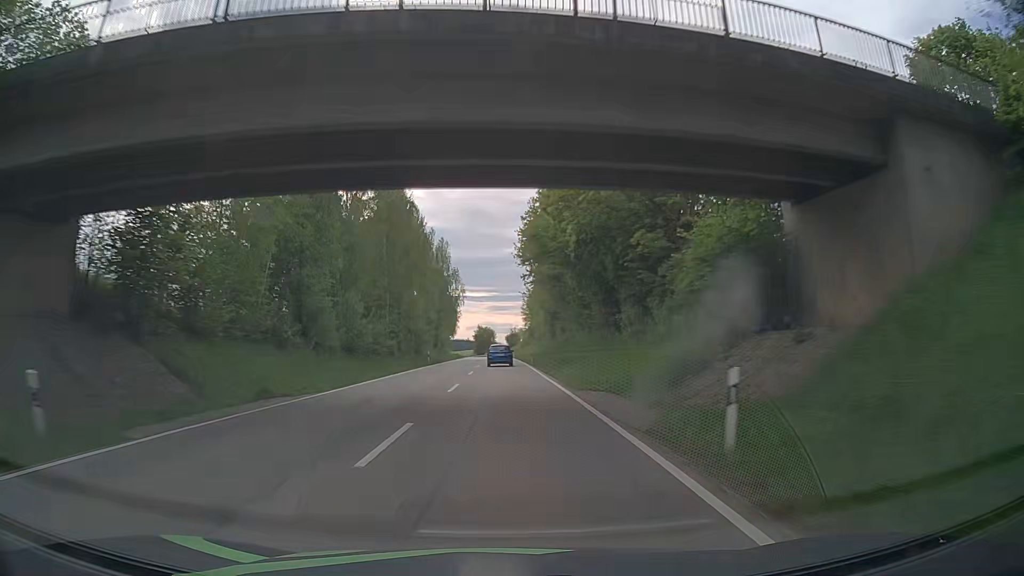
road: secondary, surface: asphalt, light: Day
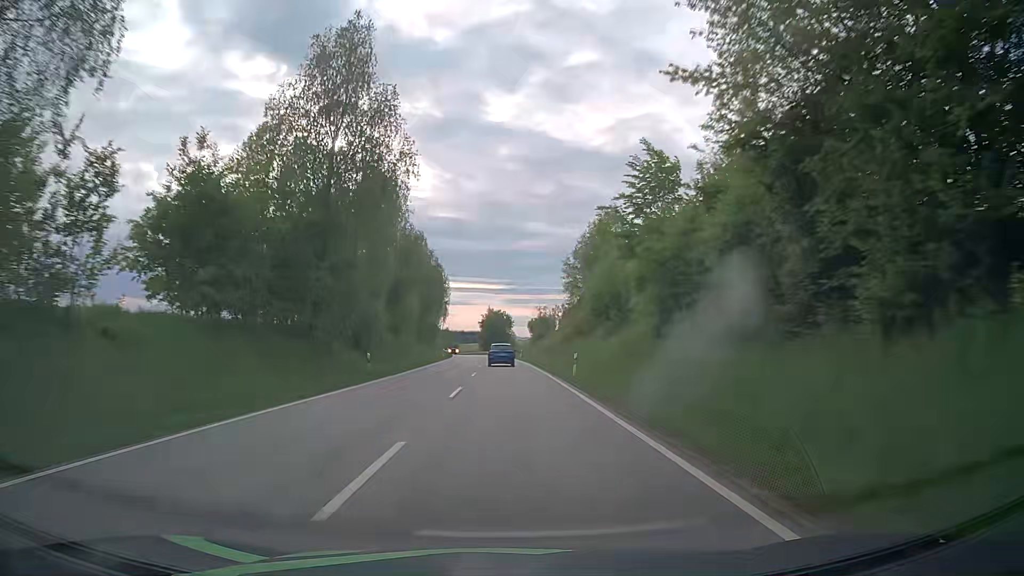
(-0.7, +74.5) m; -2°
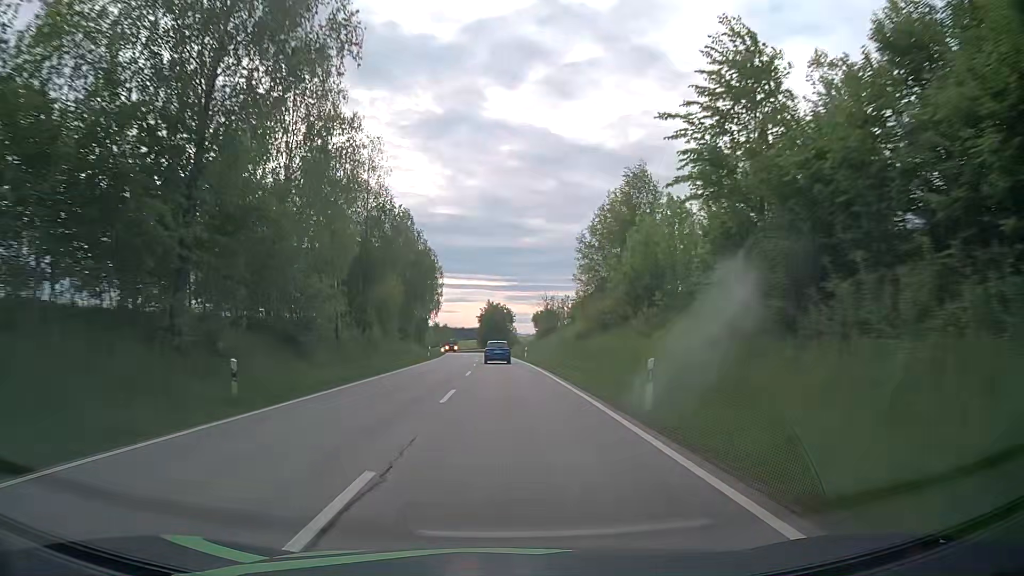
(+0.1, +14.3) m; 0°
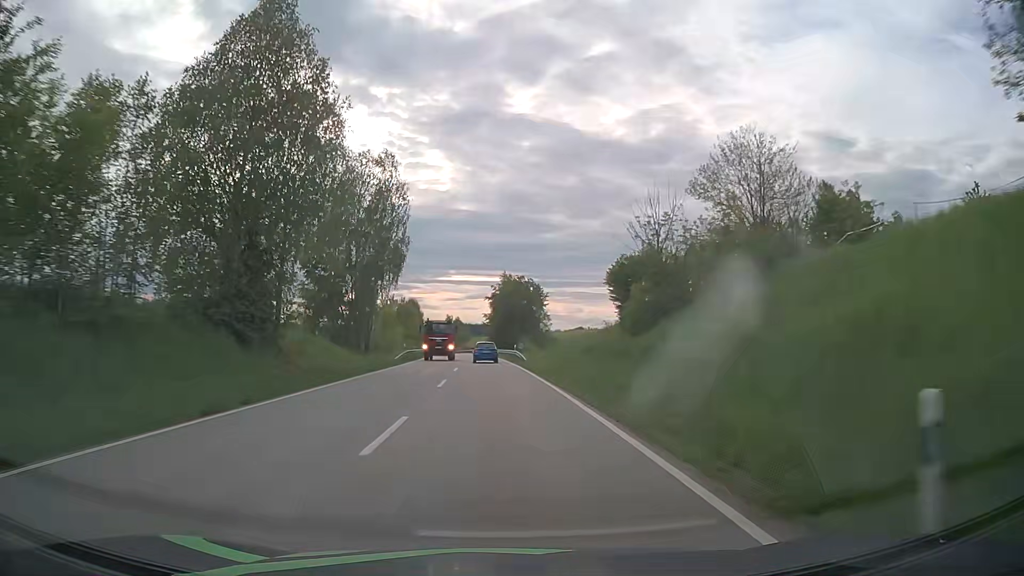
(-0.4, +54.8) m; -2°
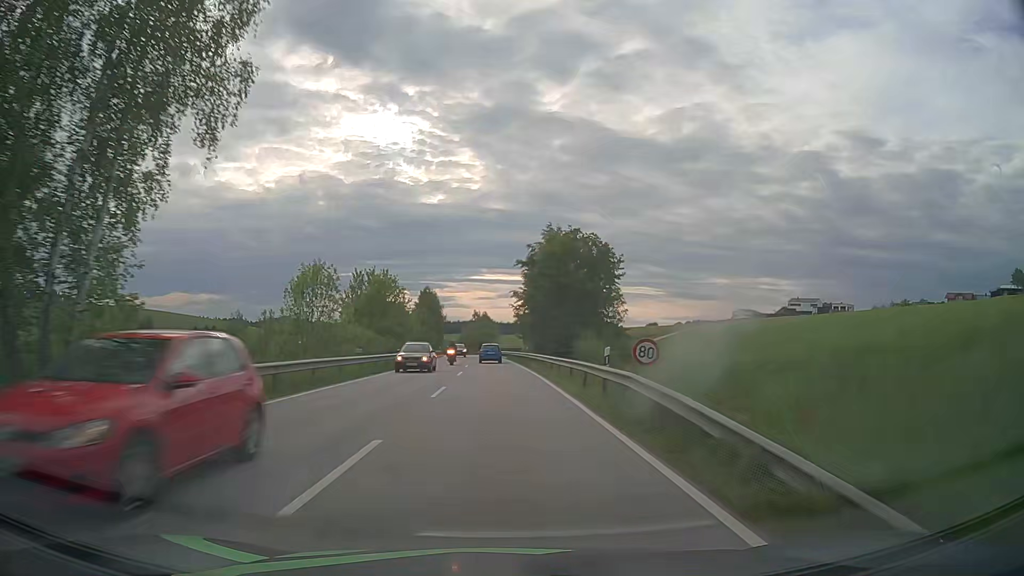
(-0.7, +39.2) m; -3°
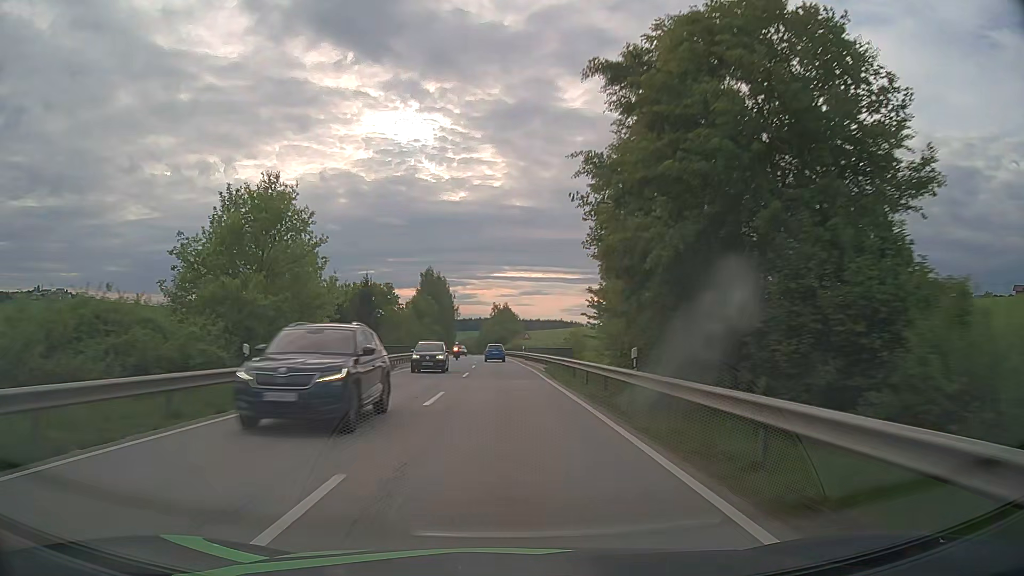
(-0.2, +38.6) m; -1°
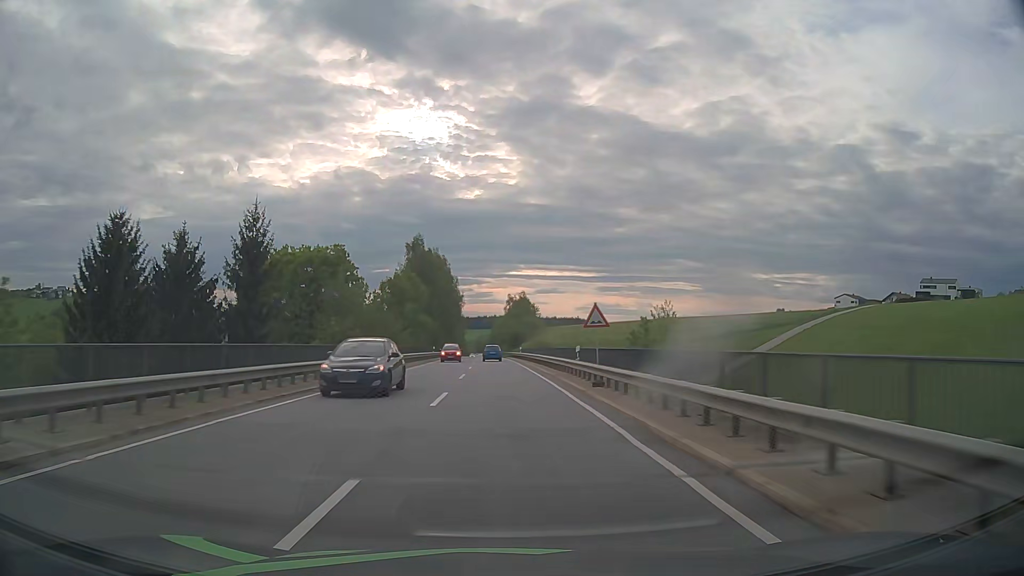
(-0.4, +38.2) m; -2°
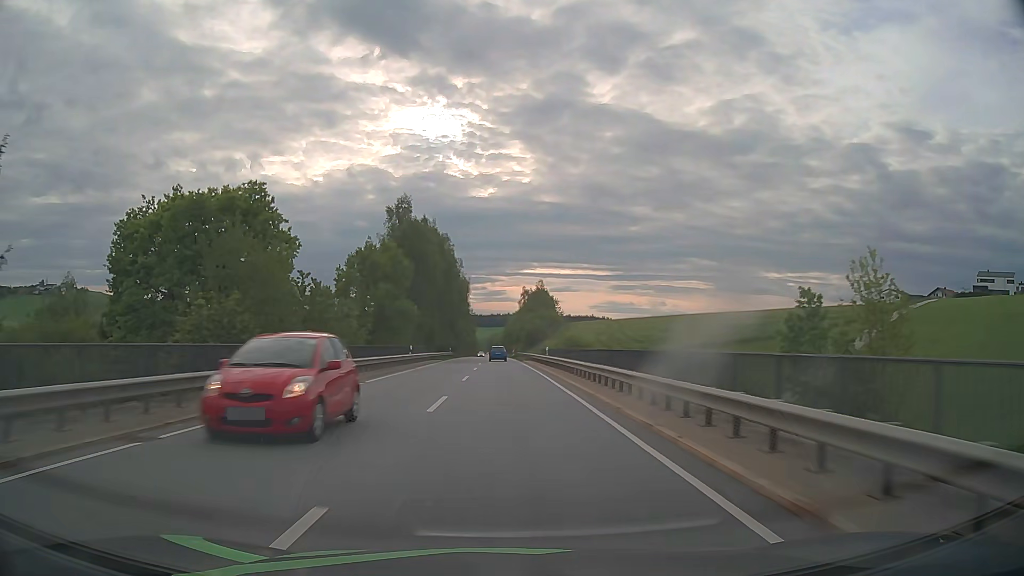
(-0.1, +25.3) m; -1°
(0, +10) (0, +20) (0, +30) (0, +40) (0, +50) (-1, +60) (-1, +70) (-1, +80) (-1, +90) (-1, +100) m
